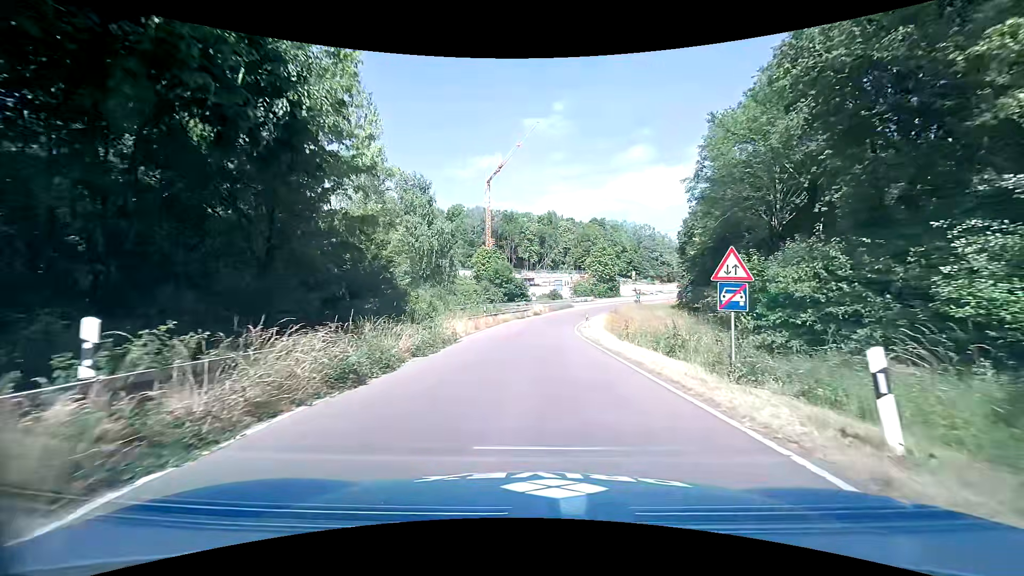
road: trunk_link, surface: asphalt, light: Day
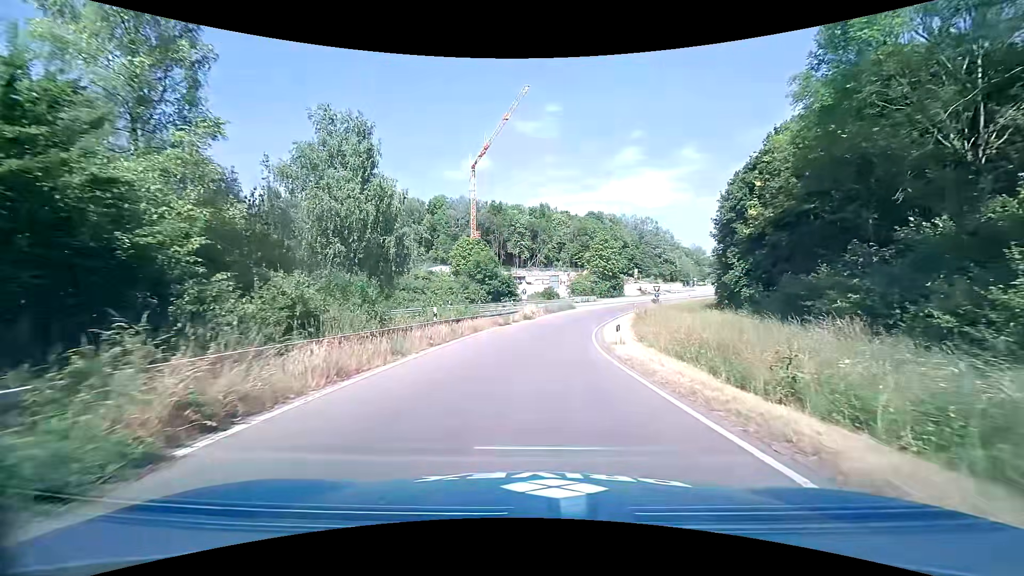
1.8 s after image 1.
(+0.3, +16.1) m; +1°
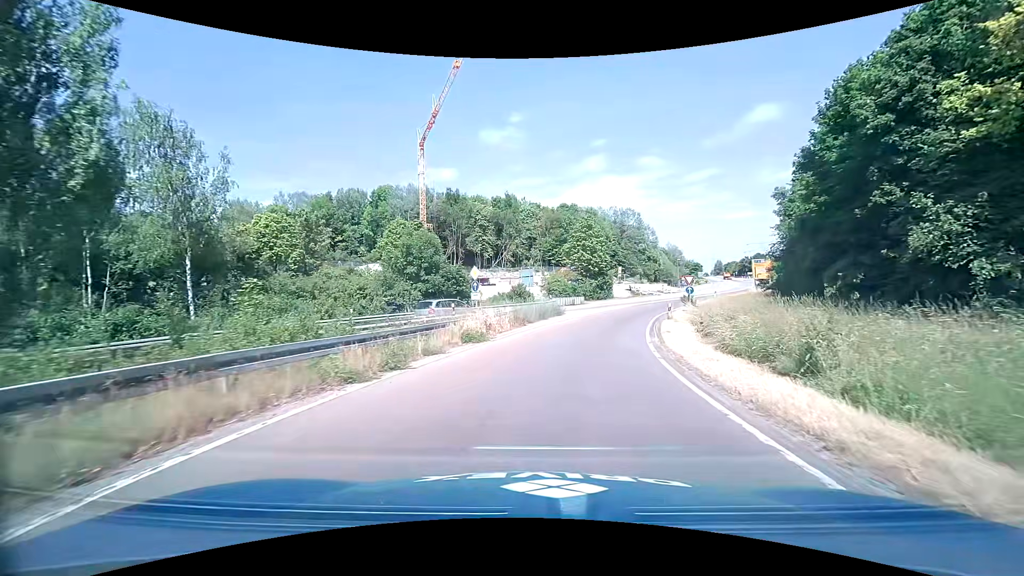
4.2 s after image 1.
(+0.5, +22.6) m; +4°
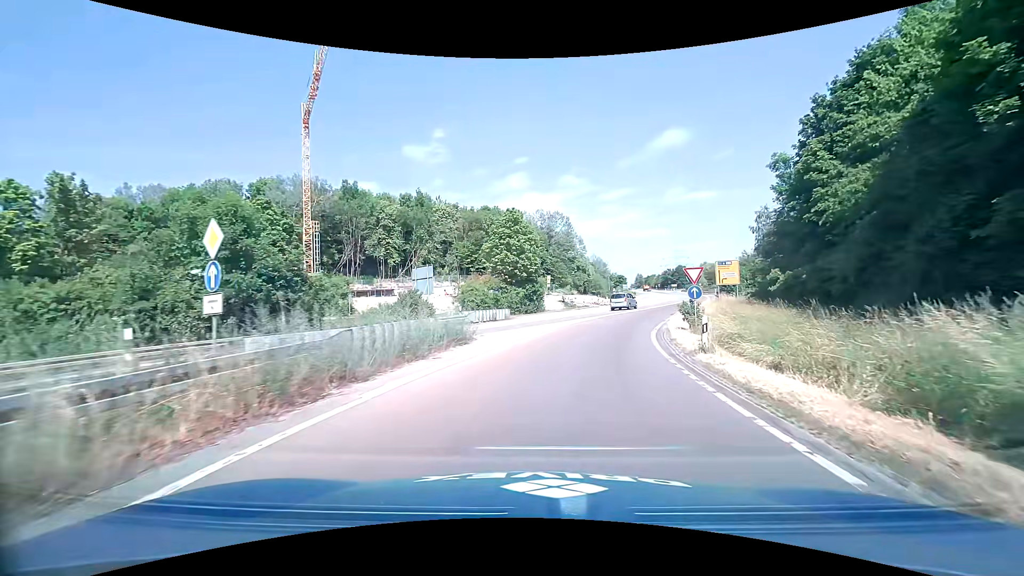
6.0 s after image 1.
(+1.3, +17.4) m; +9°
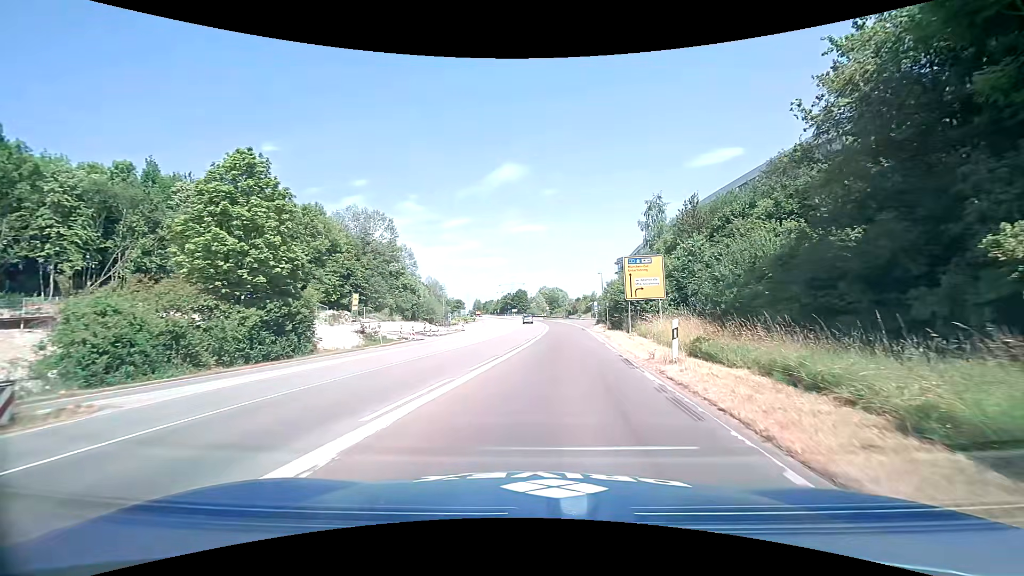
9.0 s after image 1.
(+4.4, +28.4) m; +18°
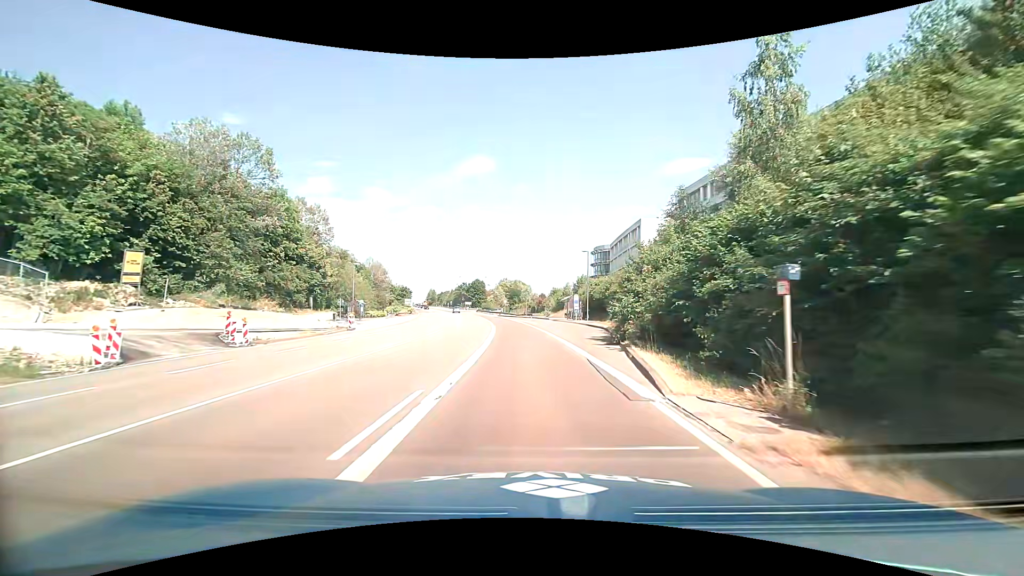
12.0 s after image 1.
(+1.6, +31.7) m; +4°
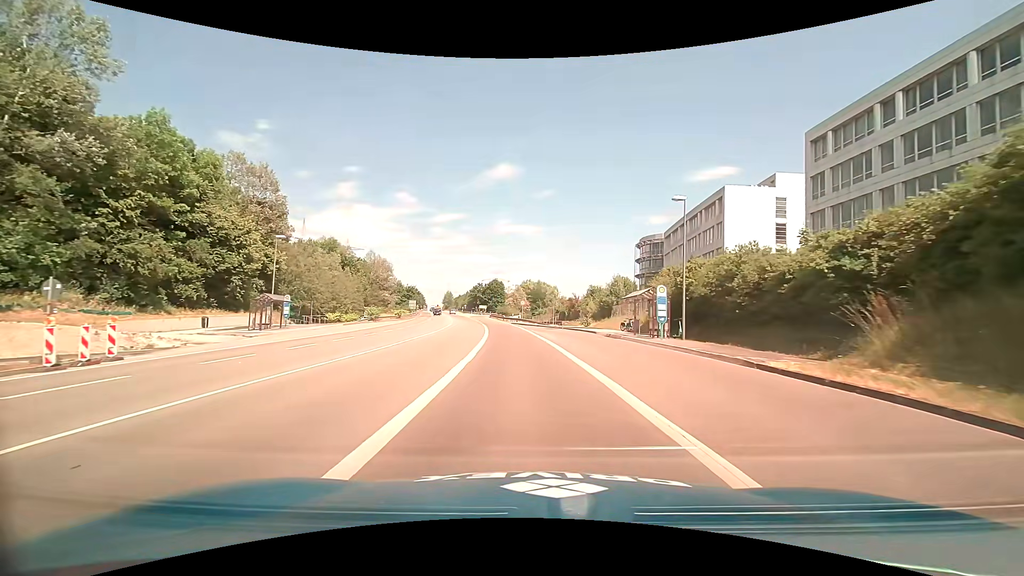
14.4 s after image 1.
(-0.6, +29.1) m; -3°
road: trunk
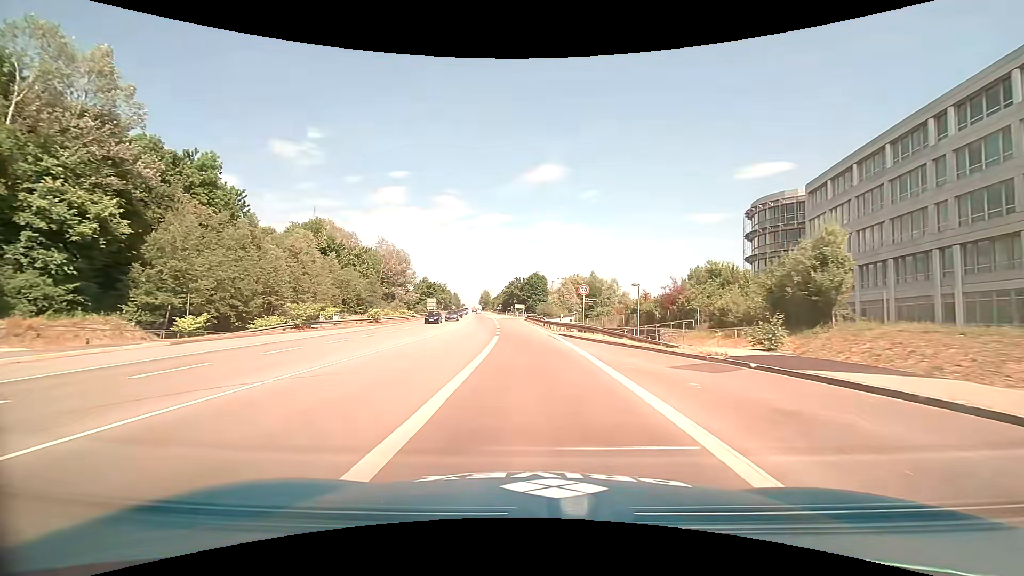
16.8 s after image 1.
(-1.4, +34.5) m; -5°
(0, +10) (0, +20) (-1, +30) (-2, +40) (-3, +50) (-5, +60) (-6, +70) (-7, +80) (-8, +90) (-10, +99) m
